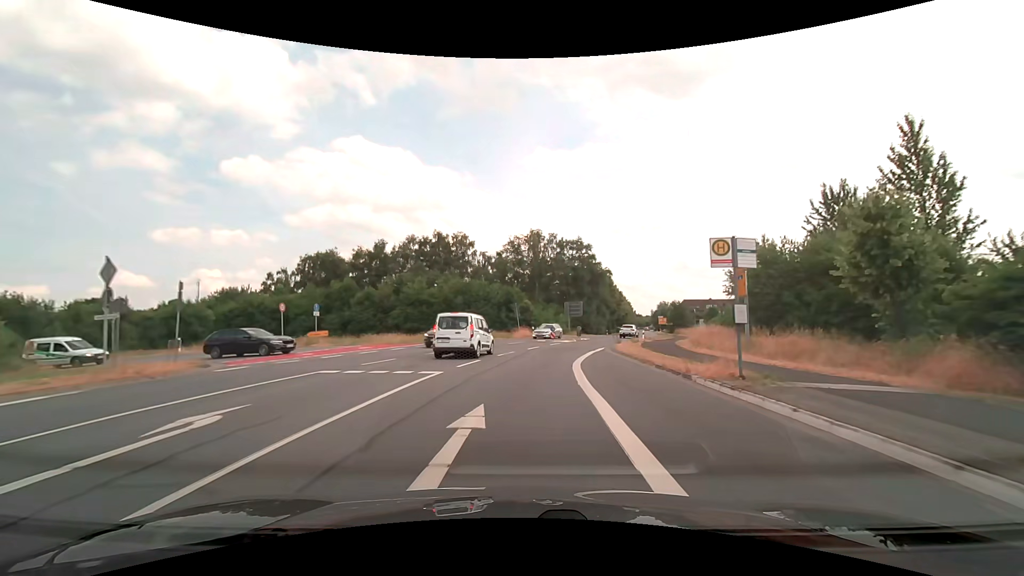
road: tertiary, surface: asphalt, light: Day
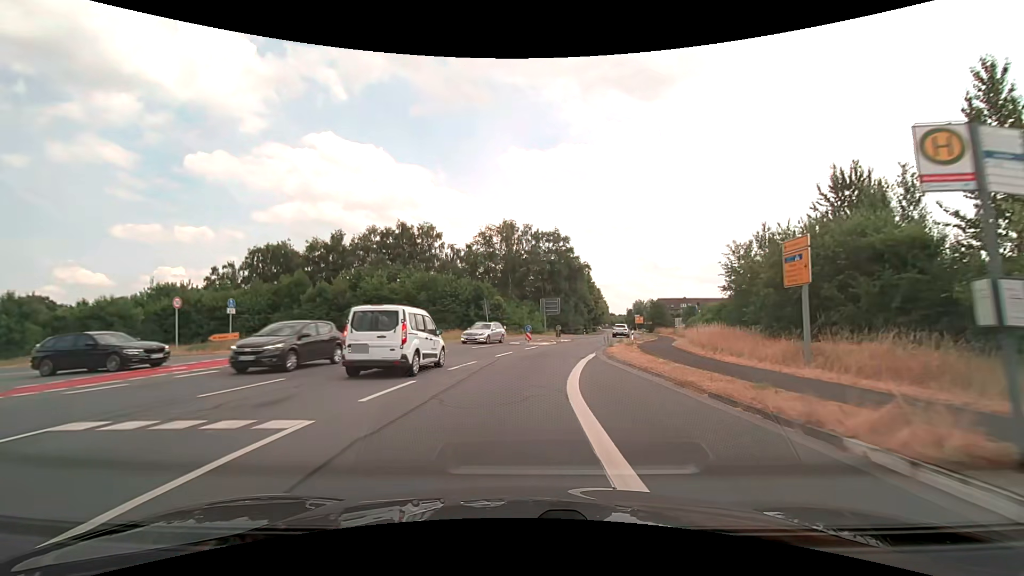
(+0.2, +7.2) m; +3°
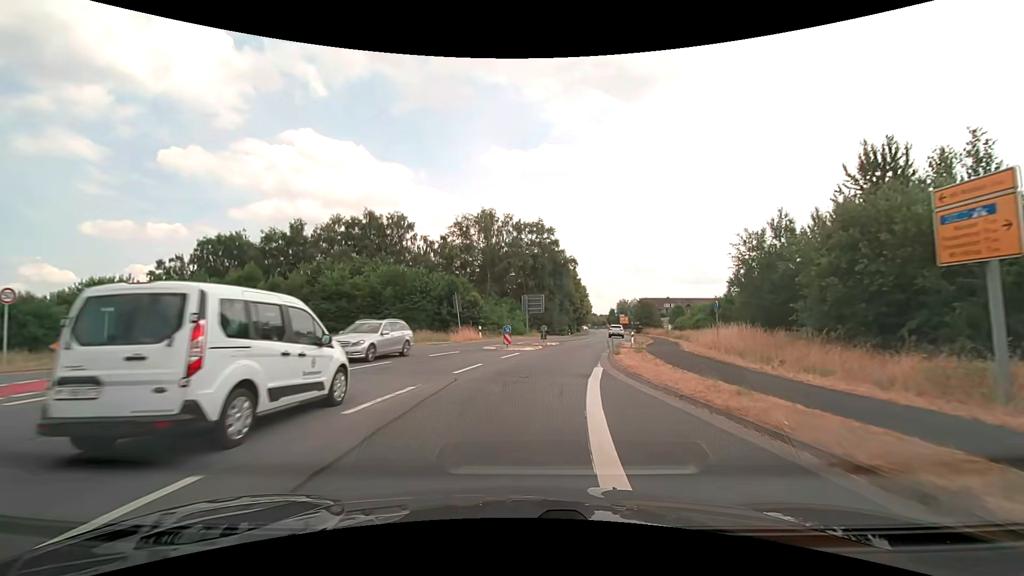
(+0.2, +7.3) m; +2°
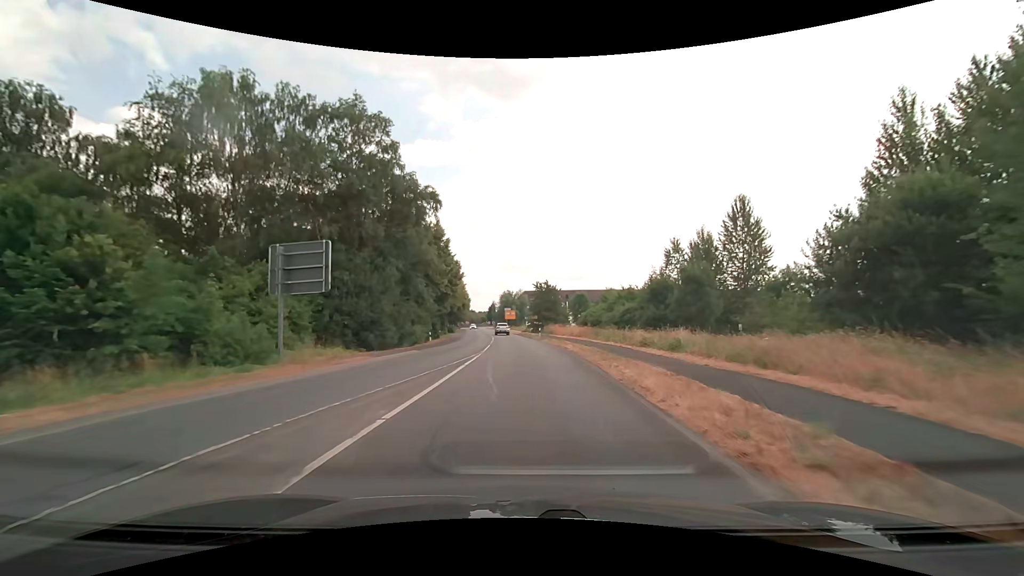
(+4.7, +36.4) m; +14°
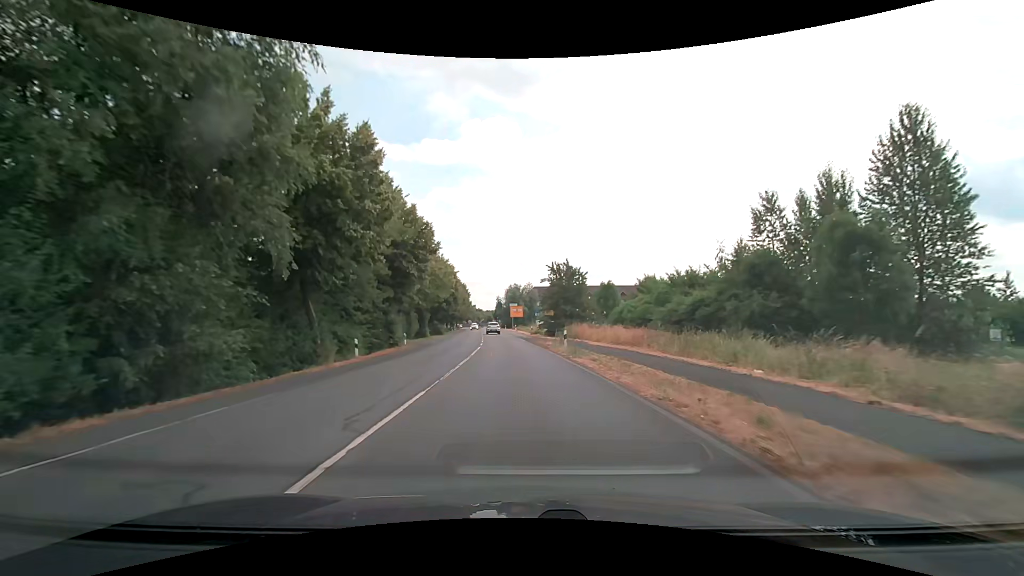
(-0.1, +23.3) m; -1°
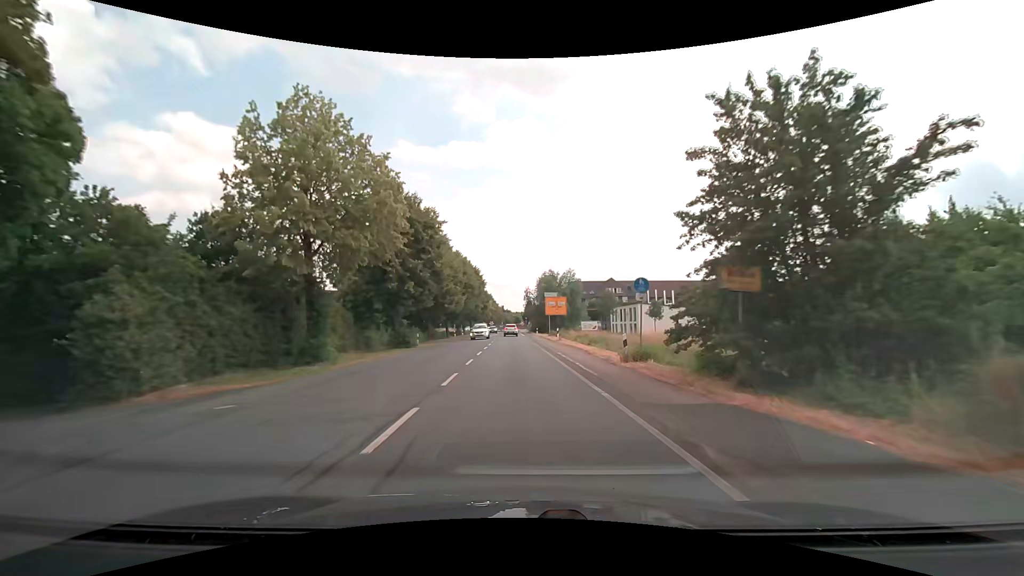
(-1.7, +39.3) m; -3°
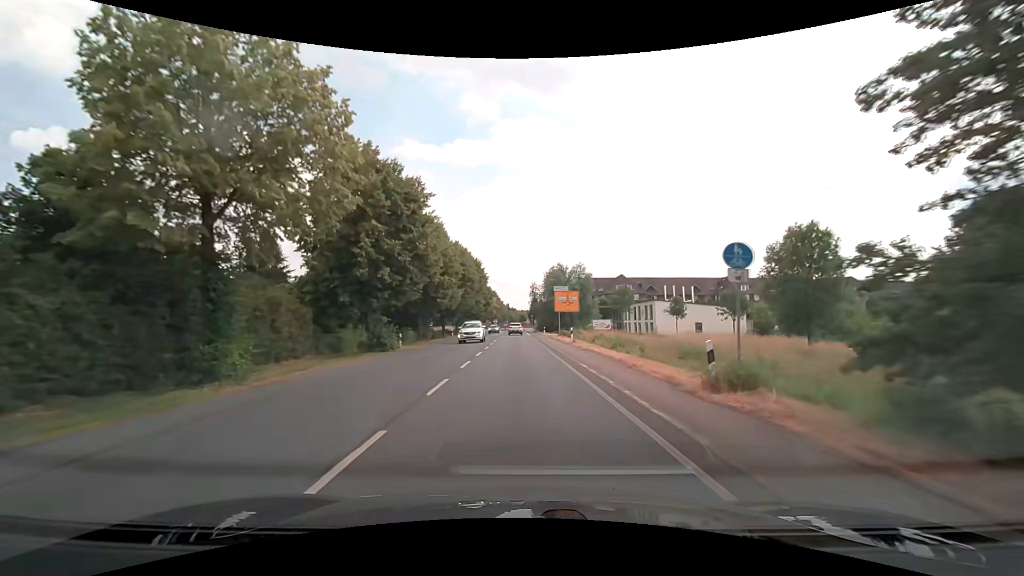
(-0.1, +7.9) m; -1°
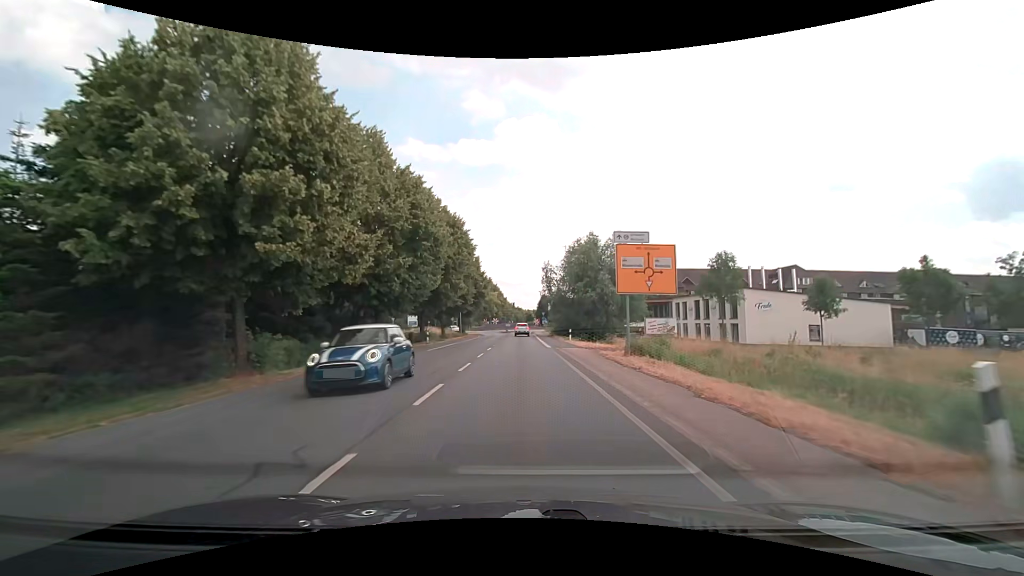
(-0.3, +31.0) m; 0°
(0, +10) (0, +20) (0, +30) (0, +40) (0, +50) (0, +60) (0, +70) (0, +80) (0, +90) (+3, +99) m
